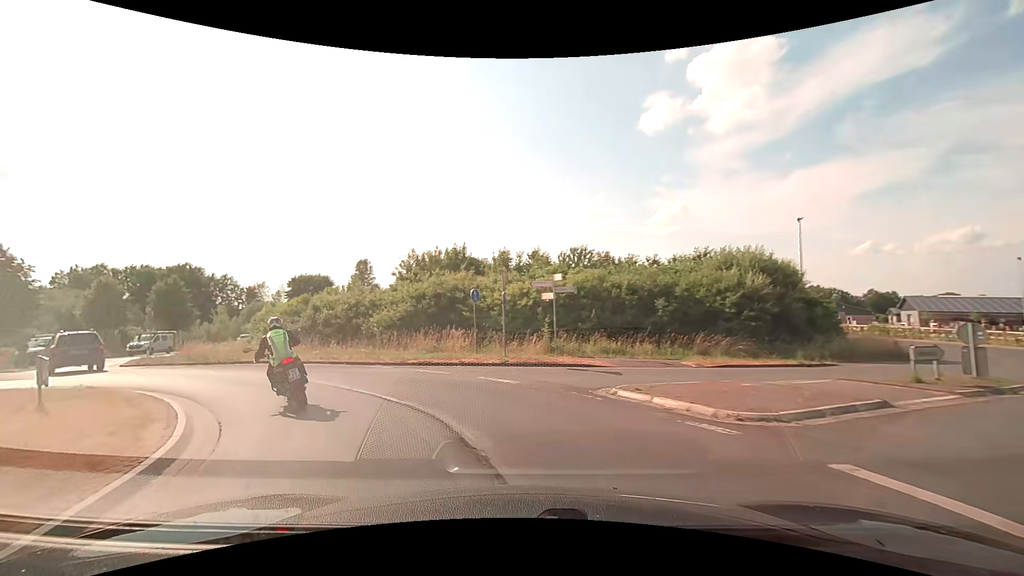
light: Day
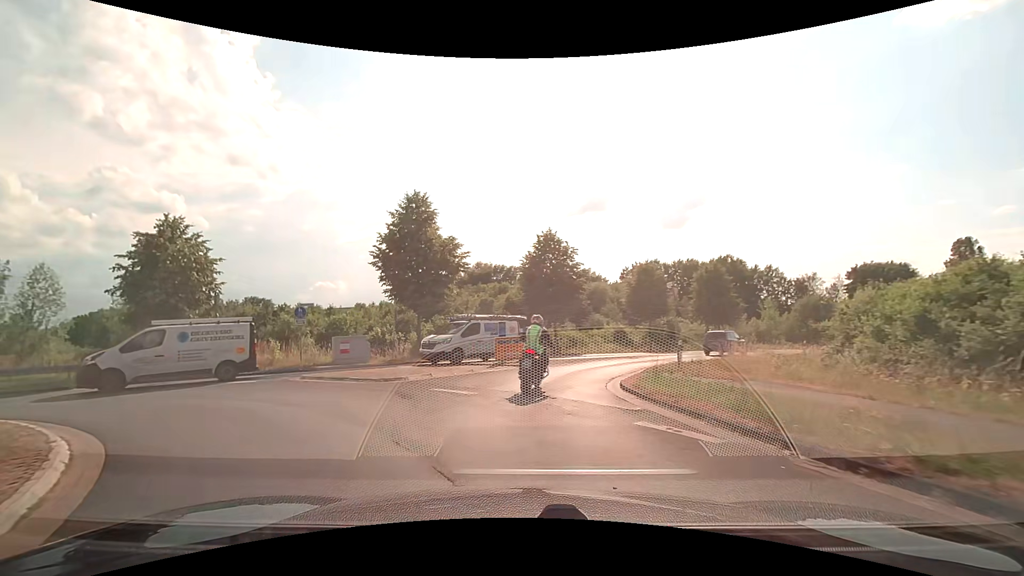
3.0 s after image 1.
(-8.5, +15.6) m; -57°
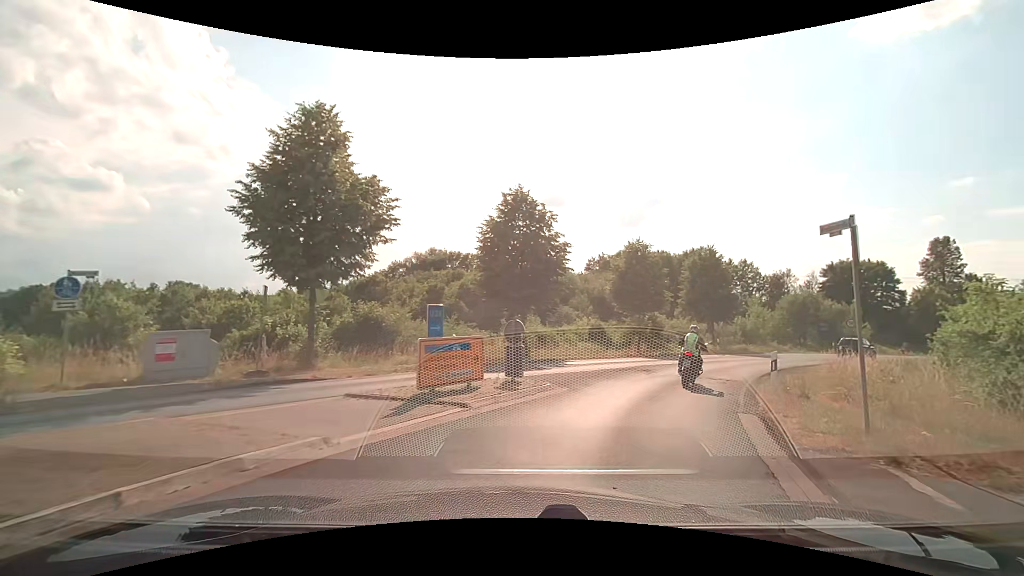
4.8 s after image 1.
(-0.3, +10.9) m; +4°
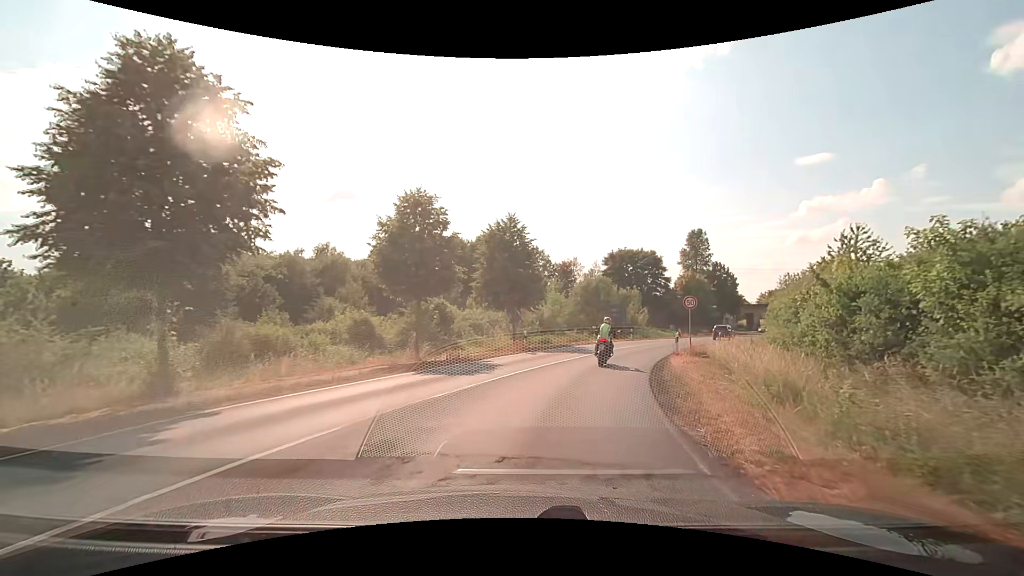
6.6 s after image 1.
(+3.0, +13.0) m; +23°
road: secondary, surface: asphalt
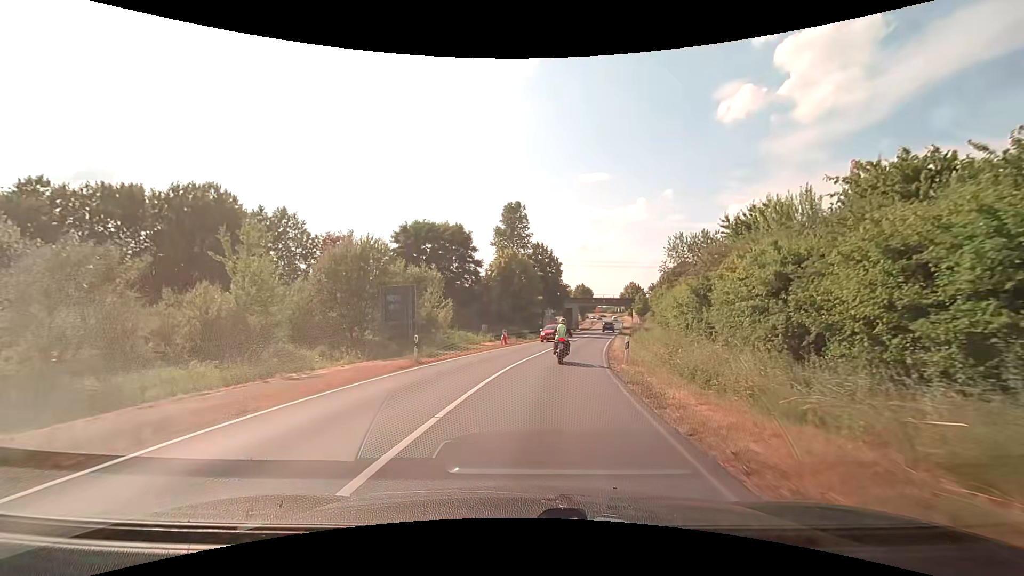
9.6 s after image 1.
(+6.1, +29.5) m; +22°
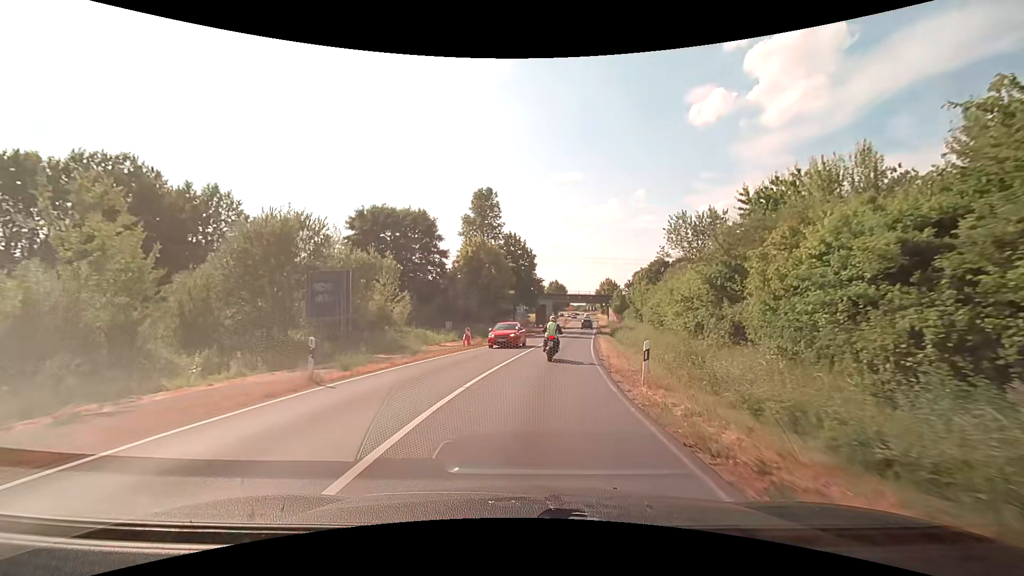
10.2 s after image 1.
(+0.2, +6.8) m; +3°
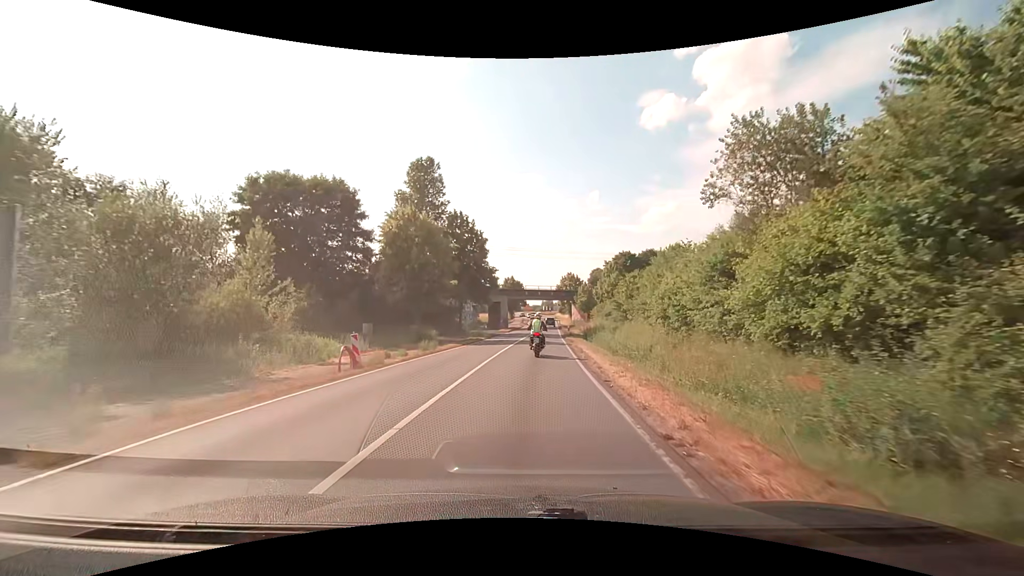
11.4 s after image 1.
(+0.7, +14.0) m; +5°
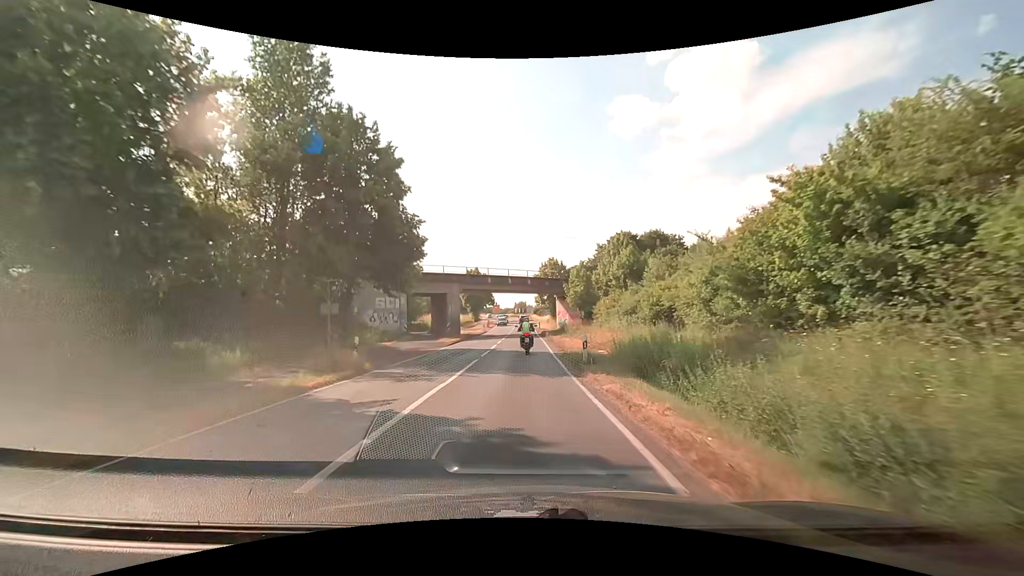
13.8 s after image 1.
(+1.3, +28.6) m; +4°
(0, +10) (0, +20) (0, +30) (0, +40) (0, +50) (0, +60) (0, +70) (0, +80) (0, +90) (-1, +100) m
